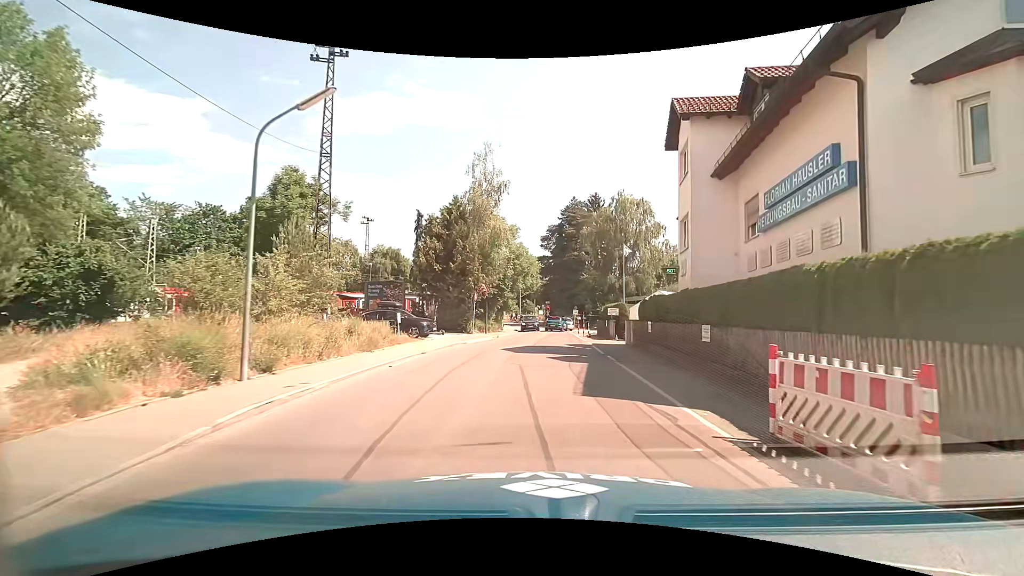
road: residential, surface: asphalt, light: Day
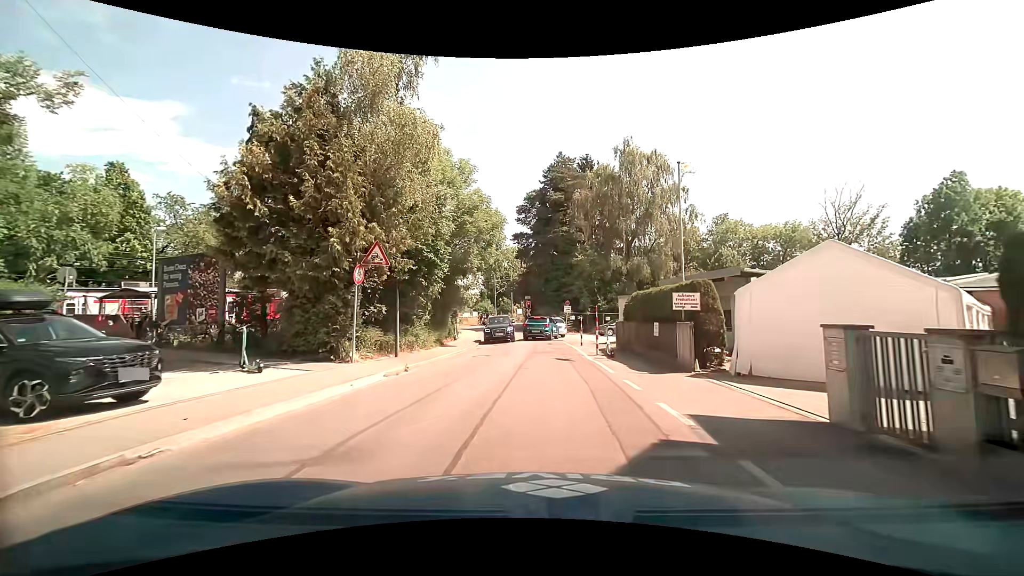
(+0.9, +19.3) m; +5°
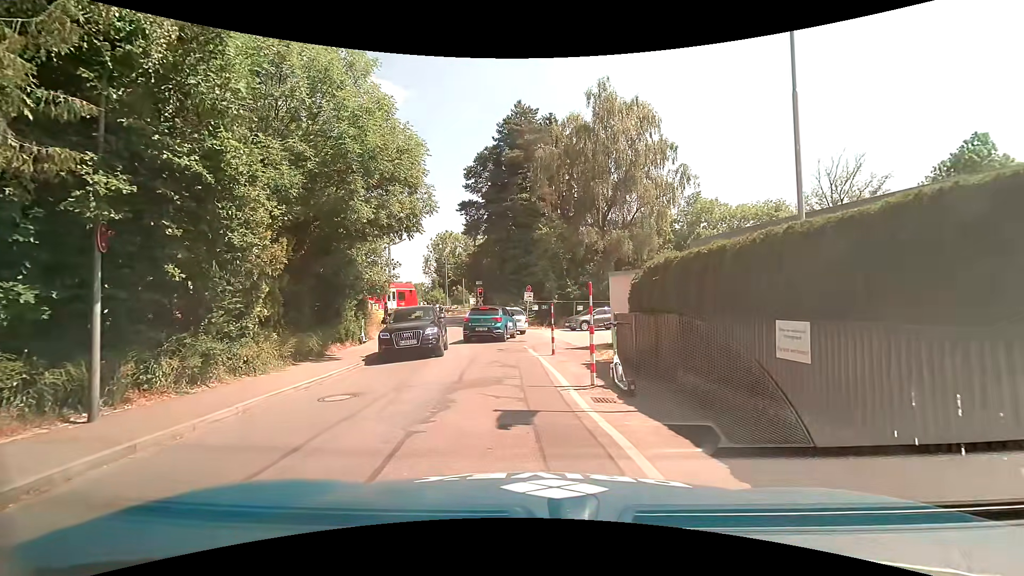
(+0.3, +10.1) m; +4°
